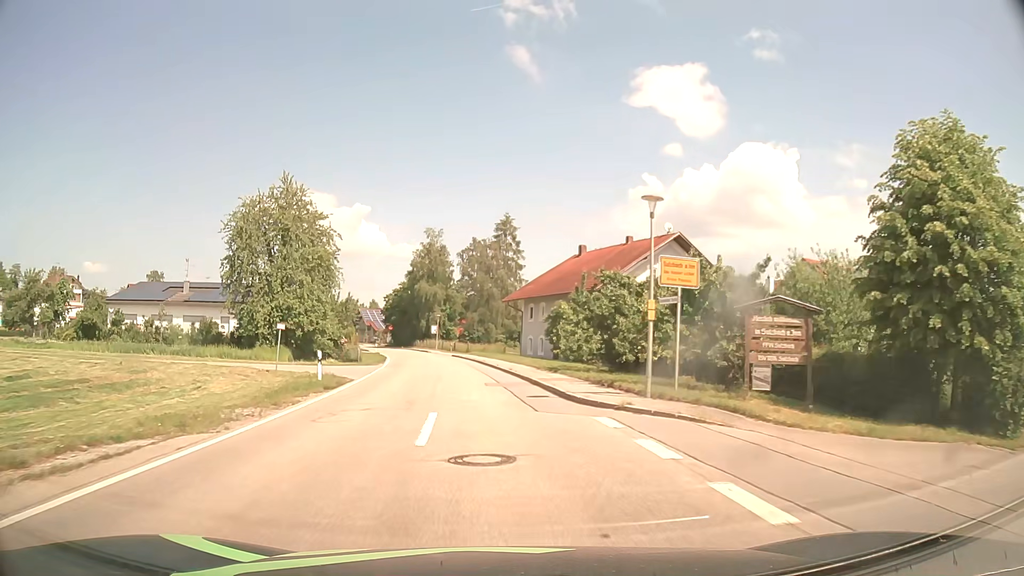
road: tertiary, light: Day
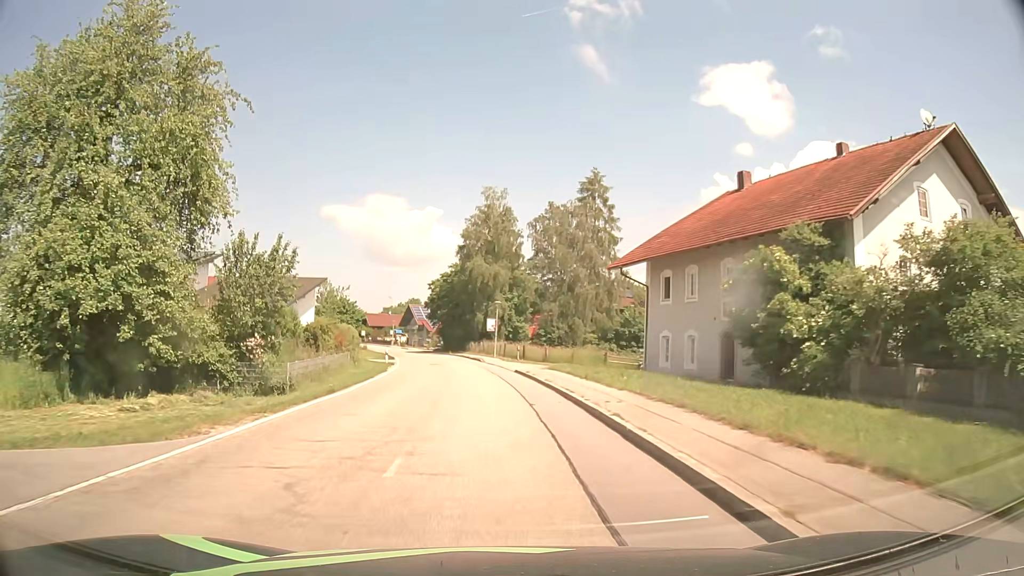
(-1.6, +30.4) m; -6°
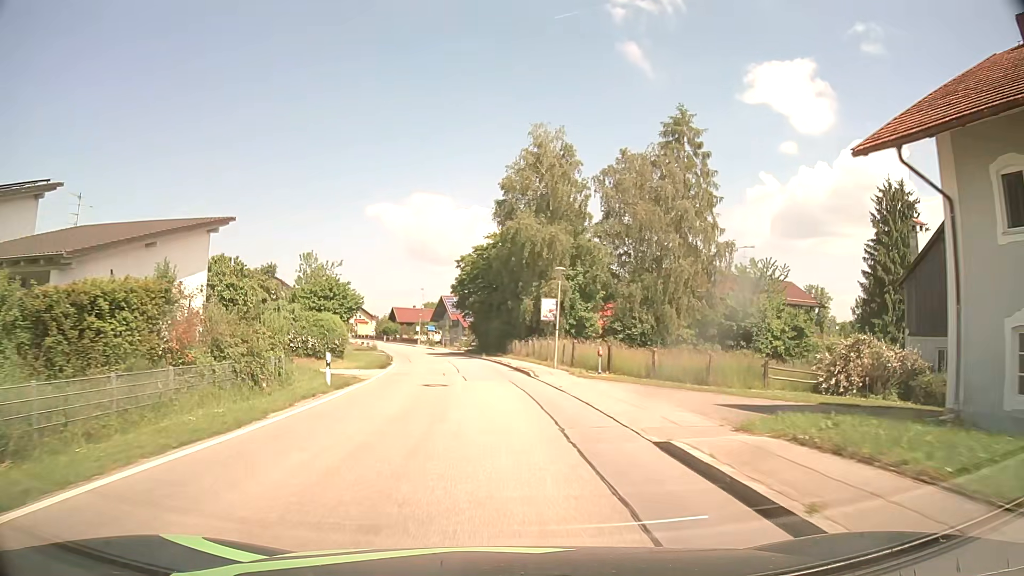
(-0.8, +22.8) m; -4°
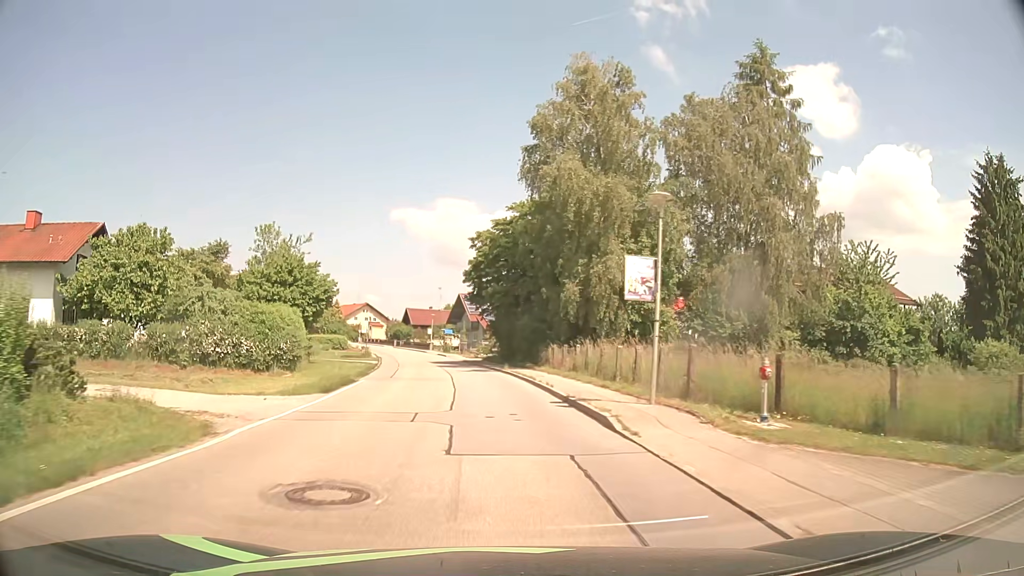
(-0.3, +15.2) m; -2°
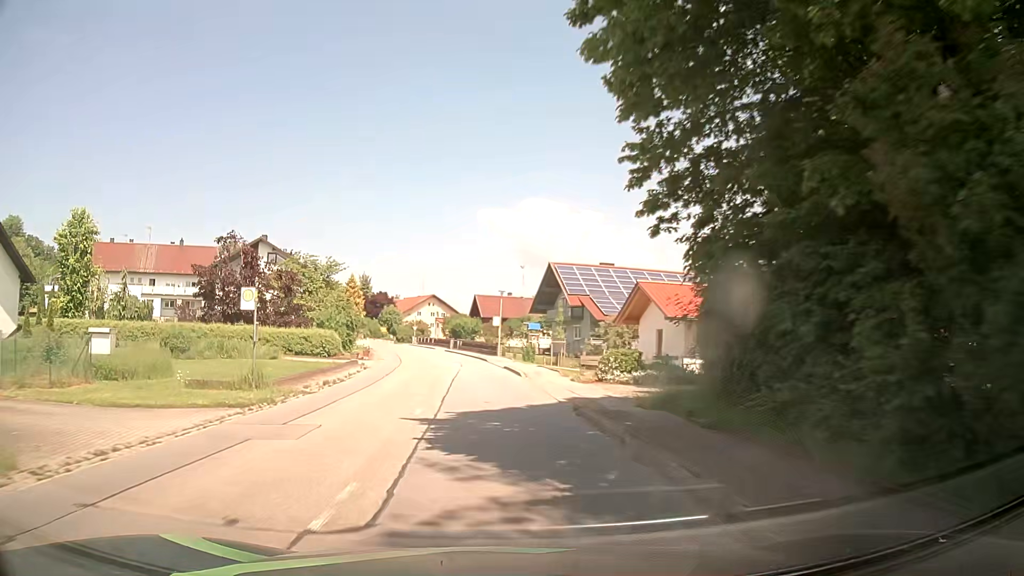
(-2.5, +37.9) m; -7°
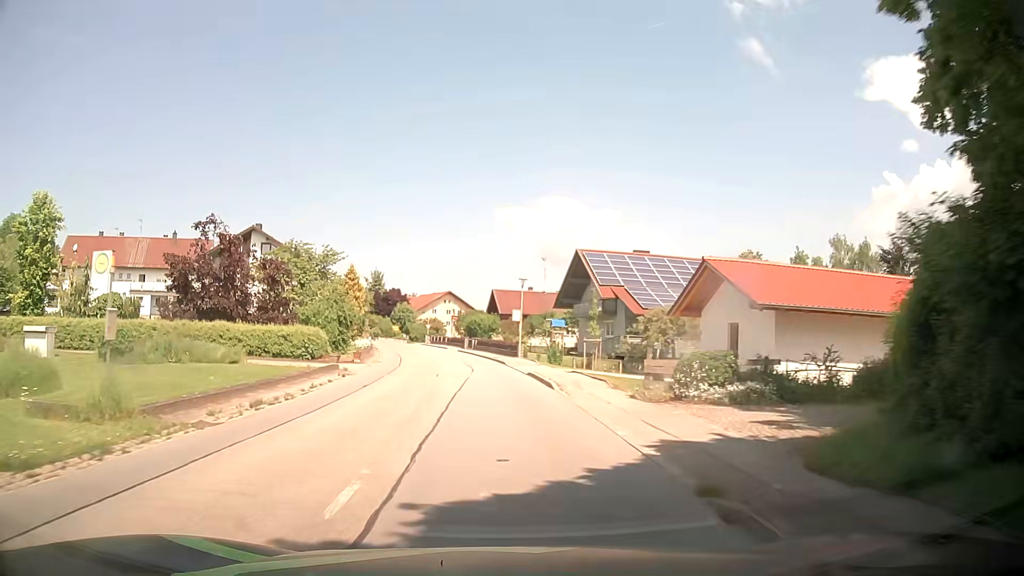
(-0.2, +7.6) m; -2°
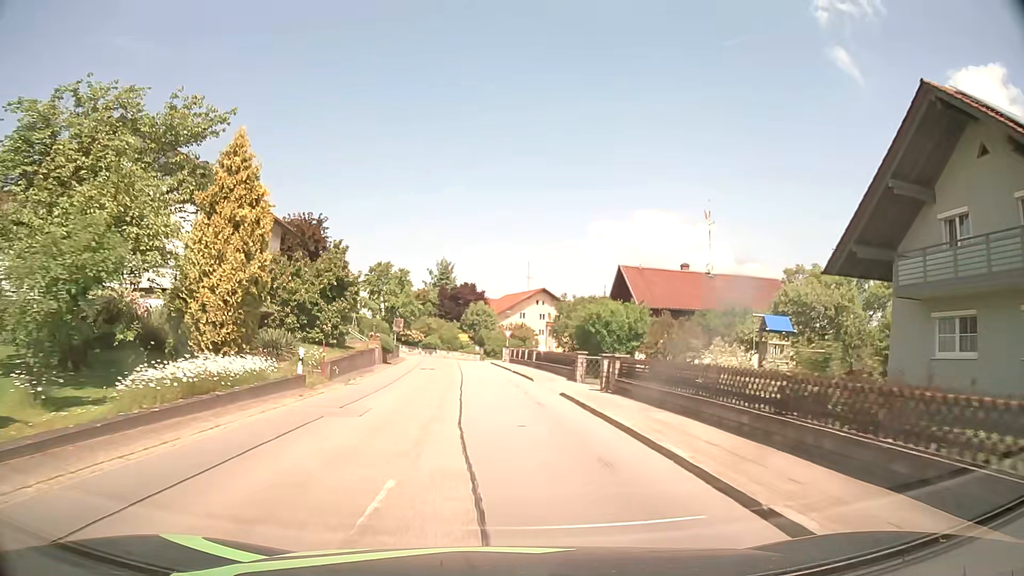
(-2.8, +37.8) m; -8°
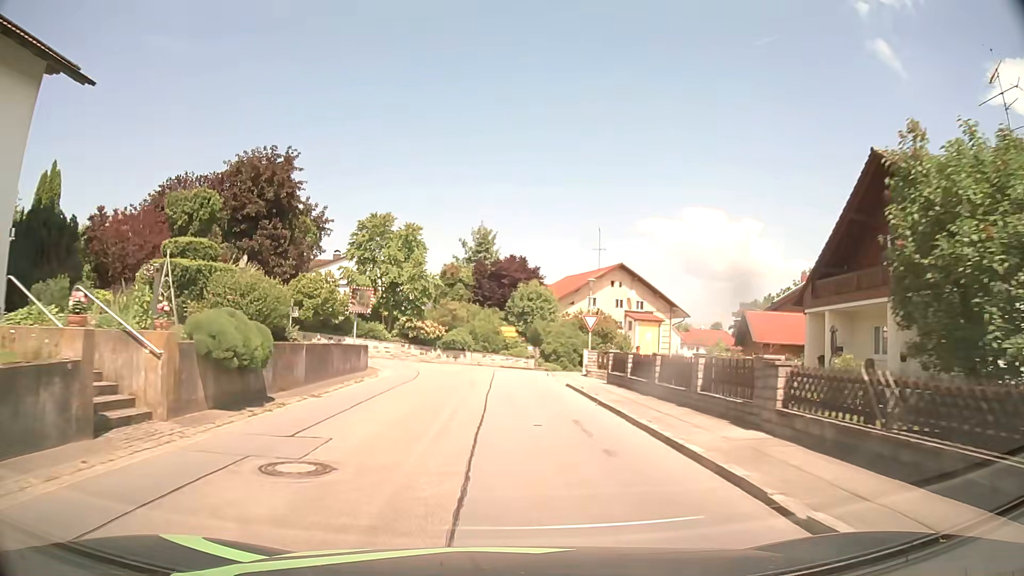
(-1.4, +28.8) m; -4°
(0, +10) (0, +20) (0, +30) (+2, +40) (+8, +48) (+15, +54) (+21, +62) (+25, +72) (+28, +81) (+30, +91) m
